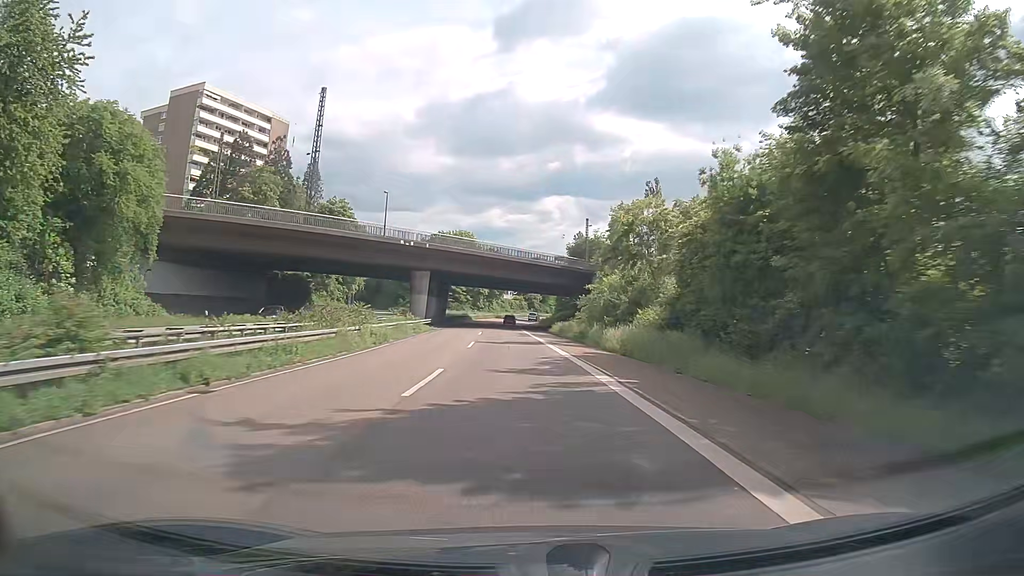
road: trunk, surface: asphalt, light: Day
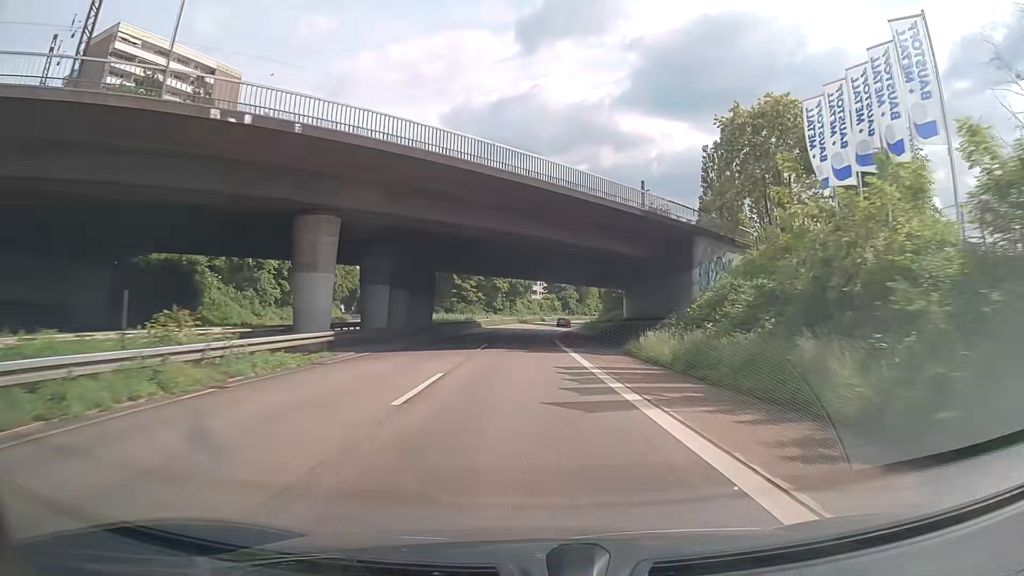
(-1.1, +37.3) m; -3°
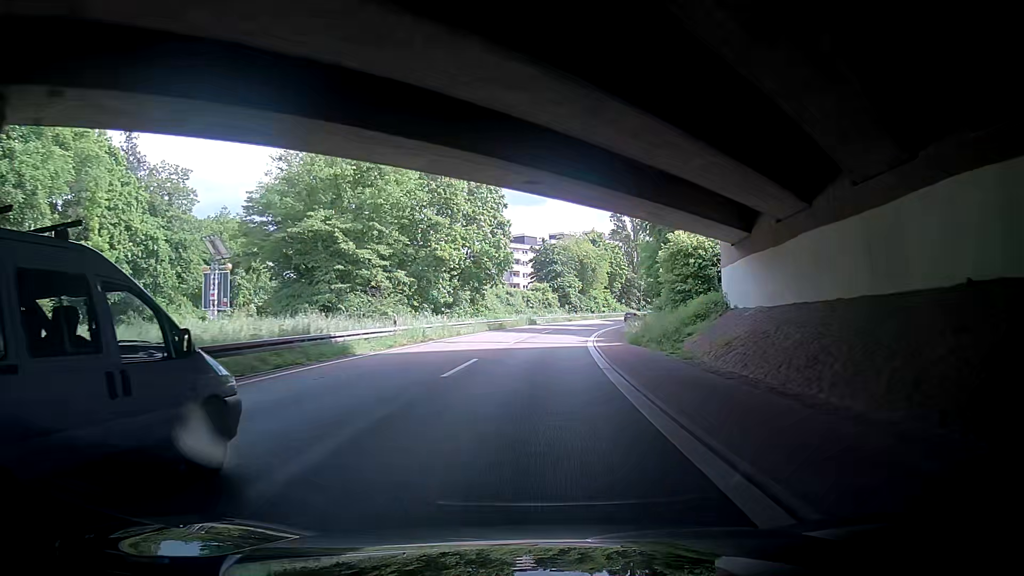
(+1.0, +49.1) m; +3°
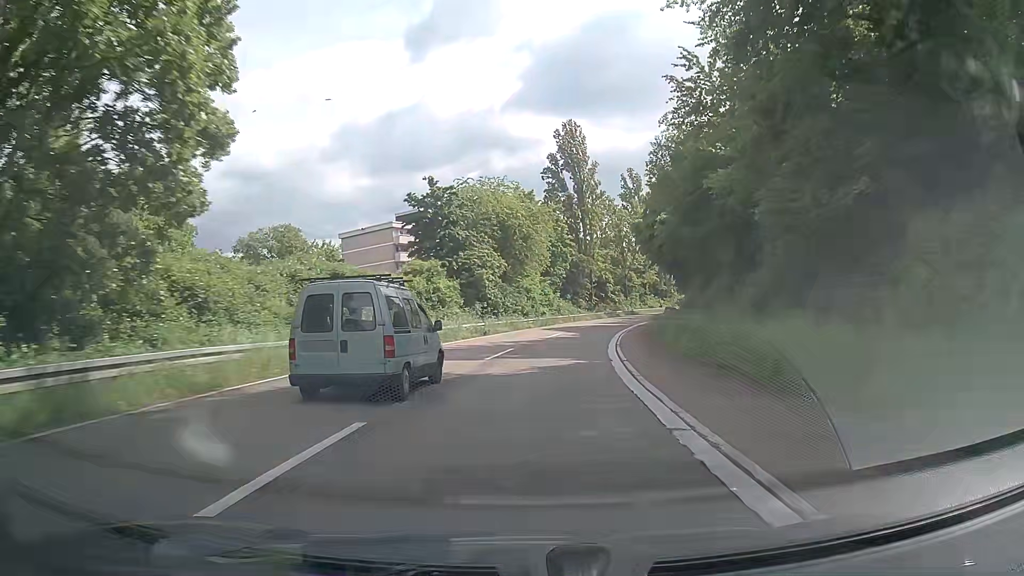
(+1.4, +48.5) m; +5°
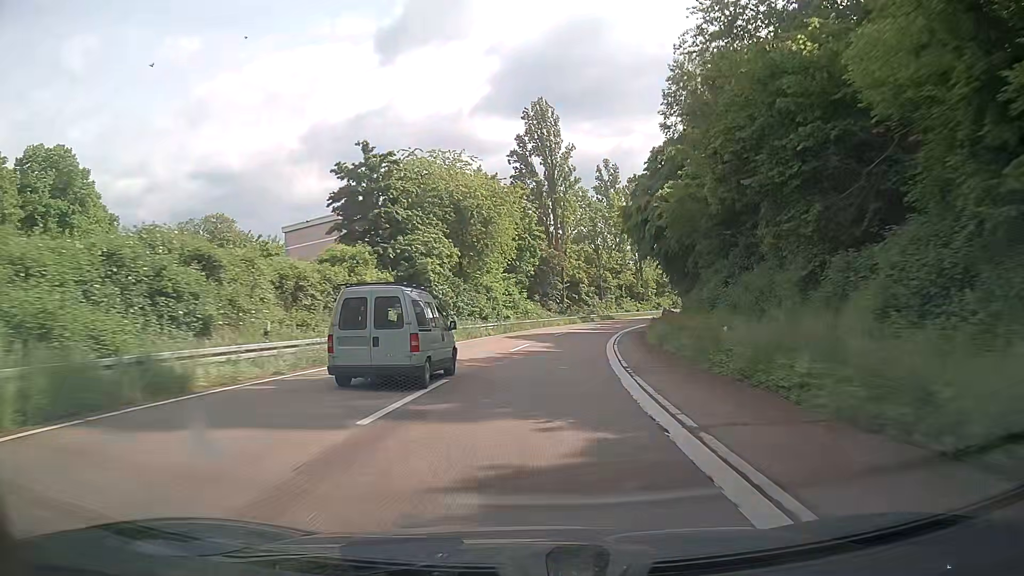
(+0.2, +12.1) m; +3°
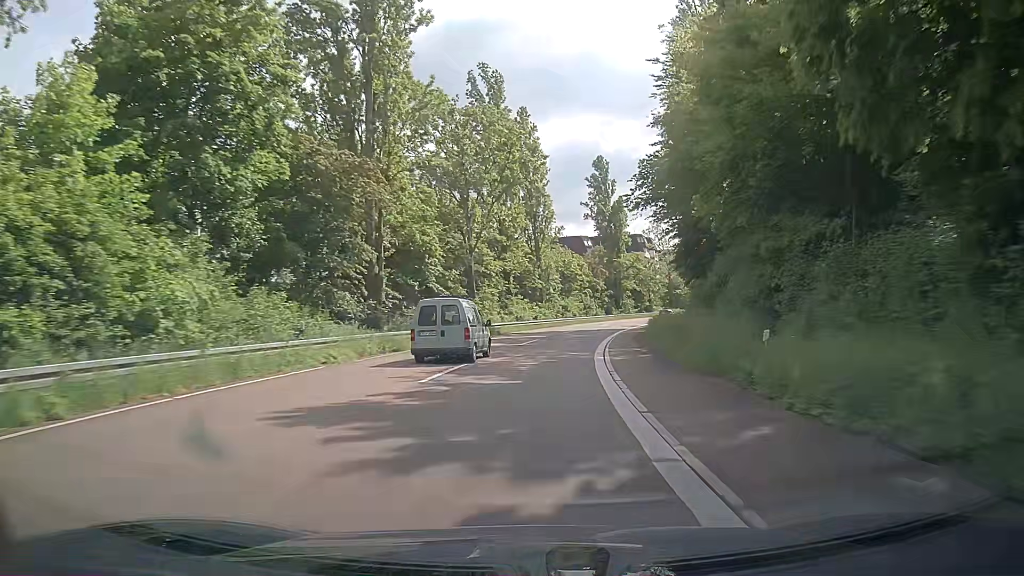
(+4.9, +47.7) m; +11°
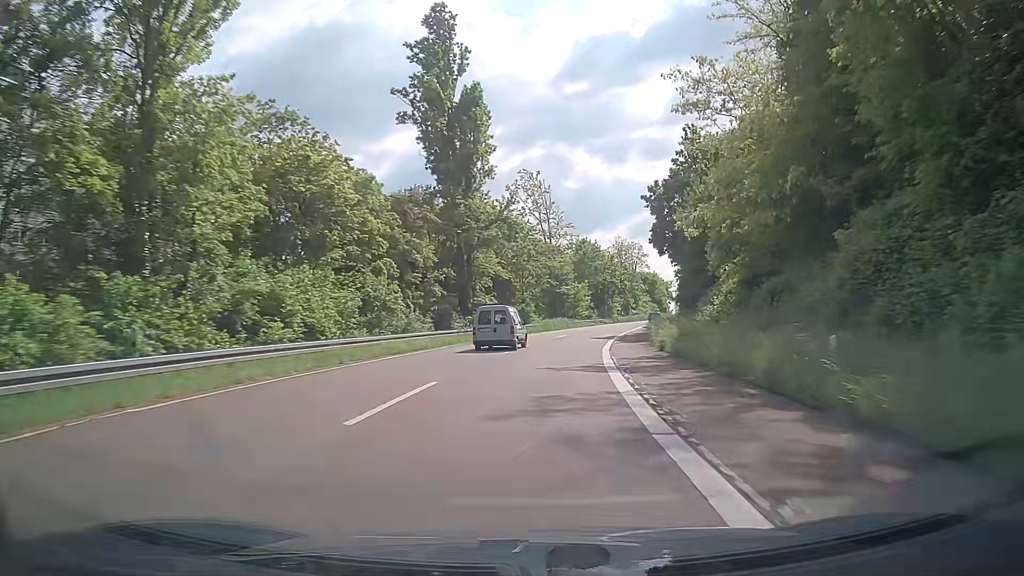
(+6.7, +58.6) m; +14°
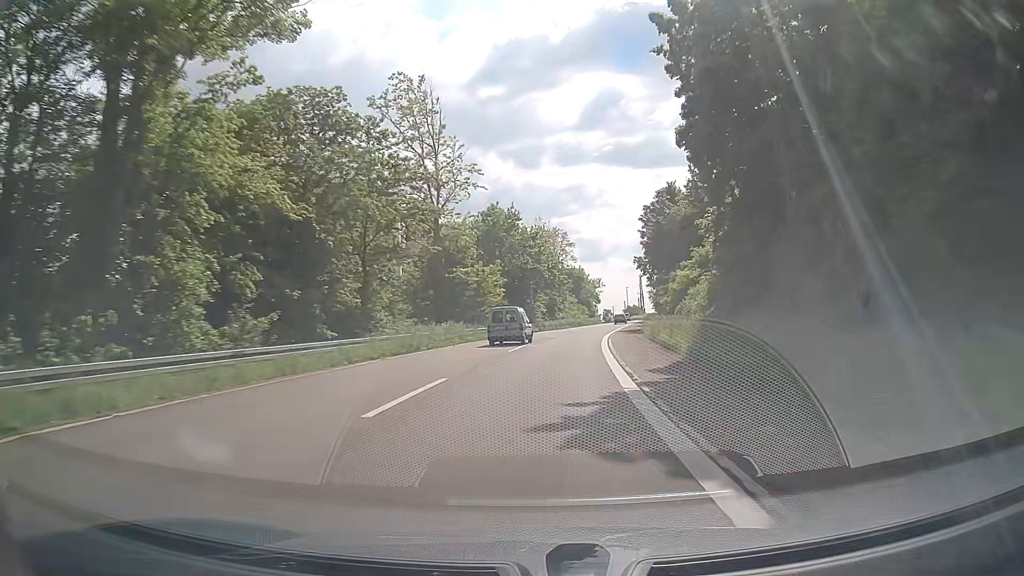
(+2.1, +35.1) m; +7°
(0, +10) (+1, +20) (+1, +30) (+2, +40) (+4, +50) (+5, +60) (+7, +70) (+9, +79) (+11, +89) (+13, +99) m
